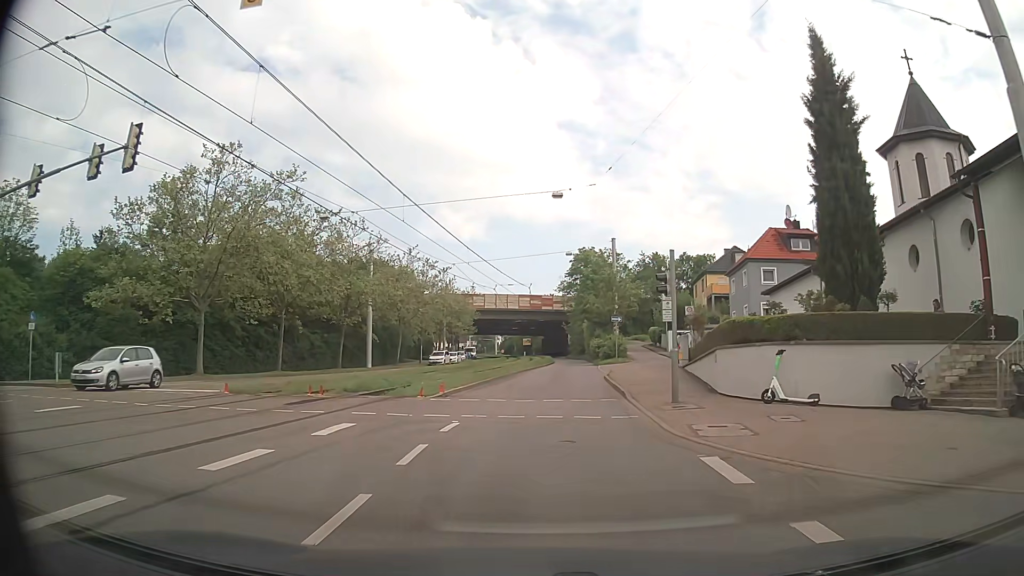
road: secondary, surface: asphalt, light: Day
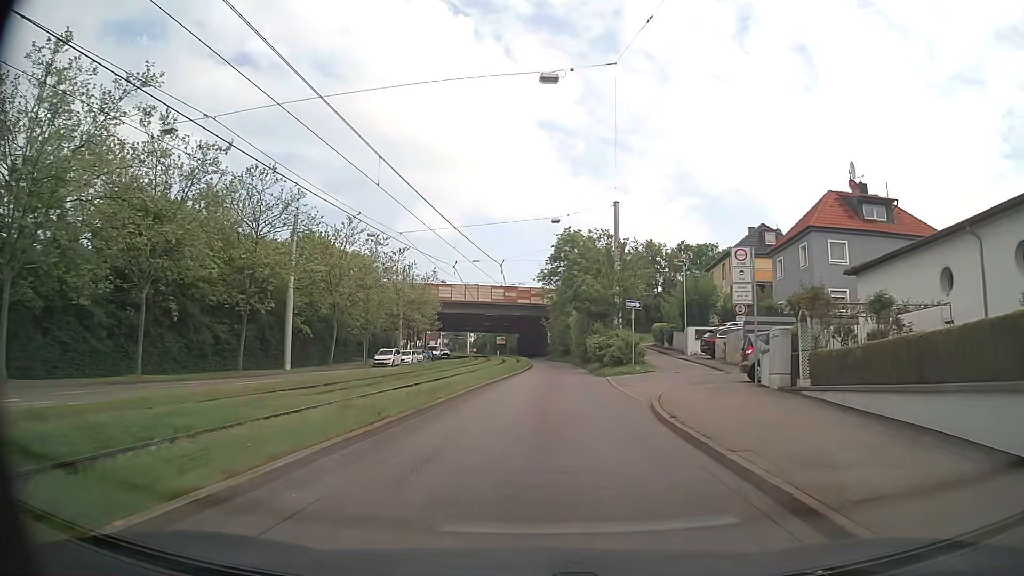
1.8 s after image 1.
(+0.2, +16.1) m; +2°
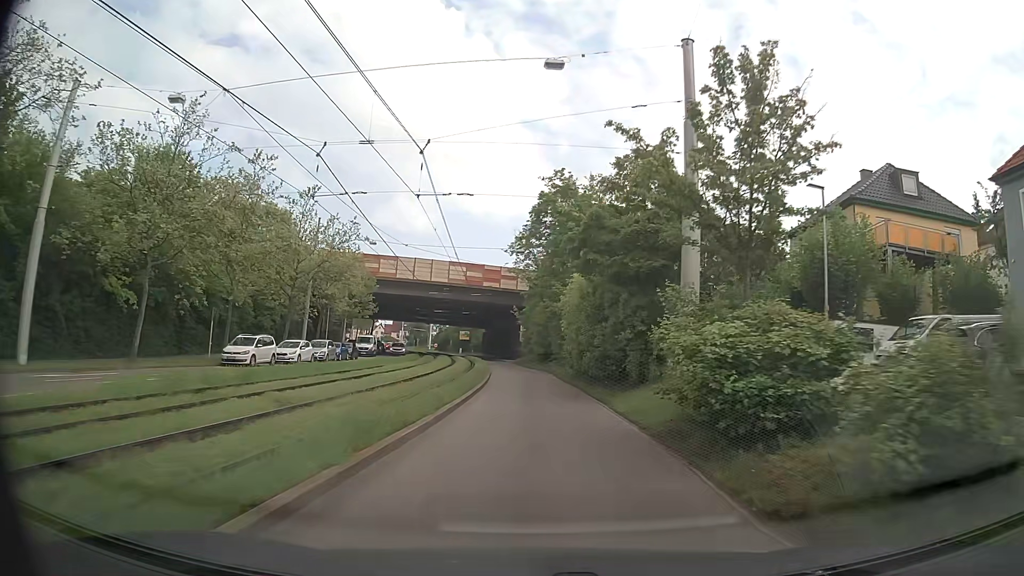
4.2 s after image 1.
(+0.6, +25.6) m; +2°
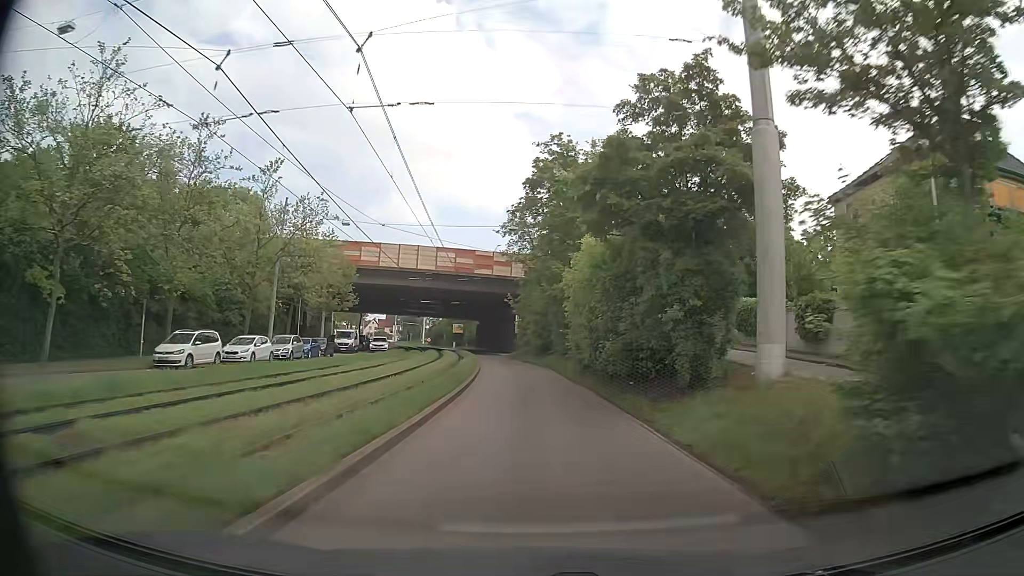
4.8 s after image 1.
(+0.1, +6.7) m; +1°
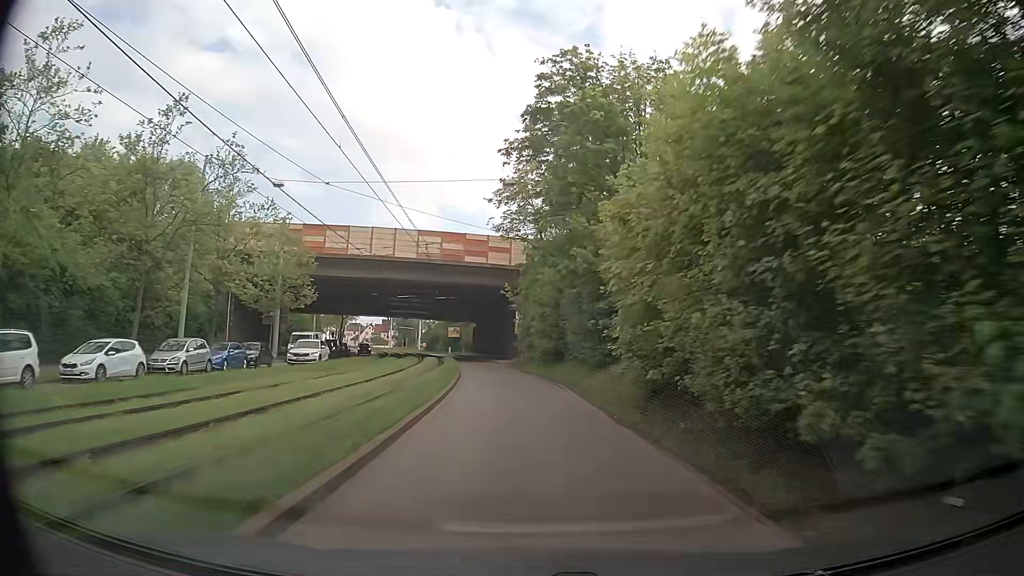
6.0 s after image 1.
(0.0, +13.8) m; -1°
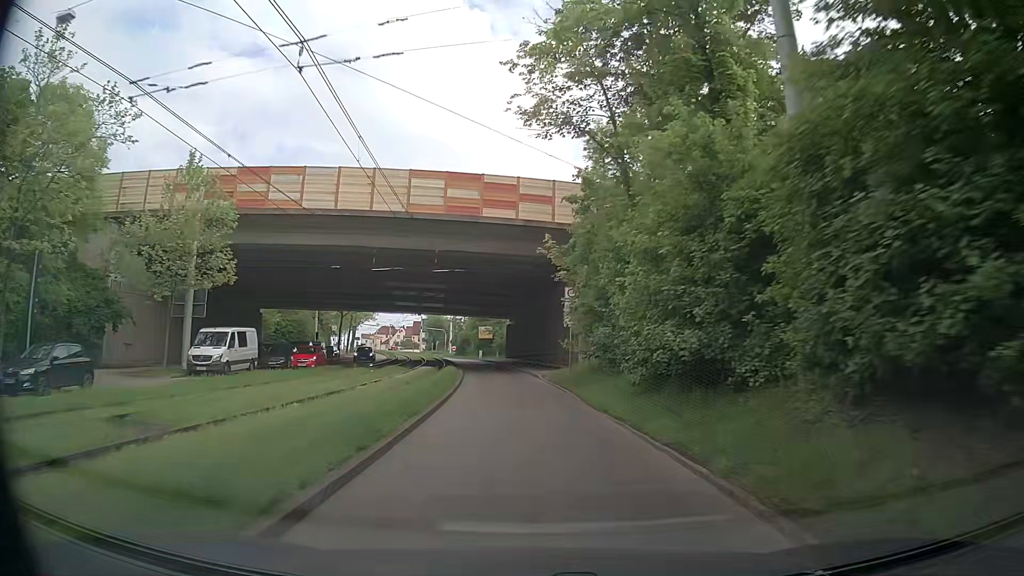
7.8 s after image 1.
(-0.4, +21.2) m; -4°
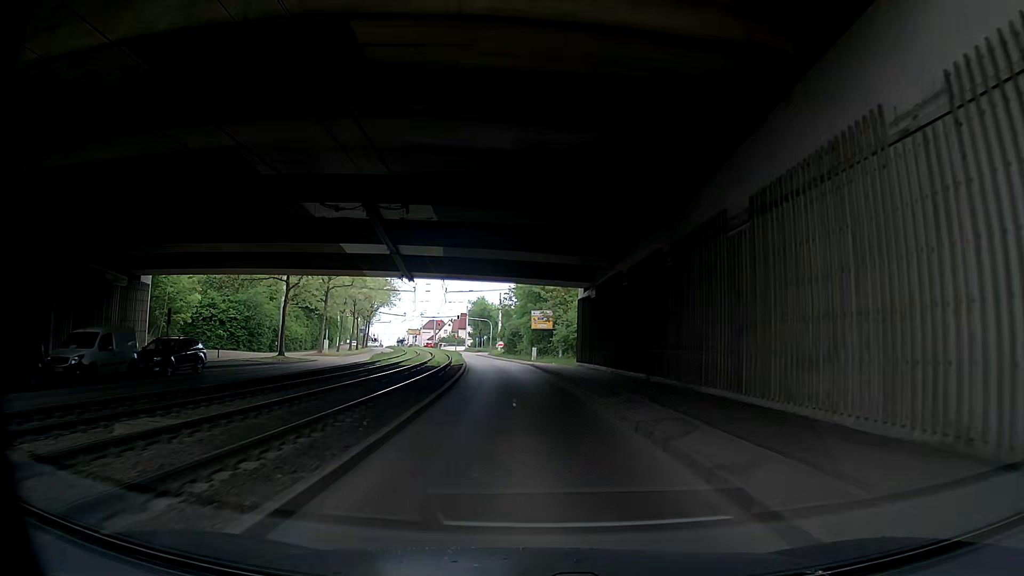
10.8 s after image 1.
(-1.3, +35.5) m; -4°
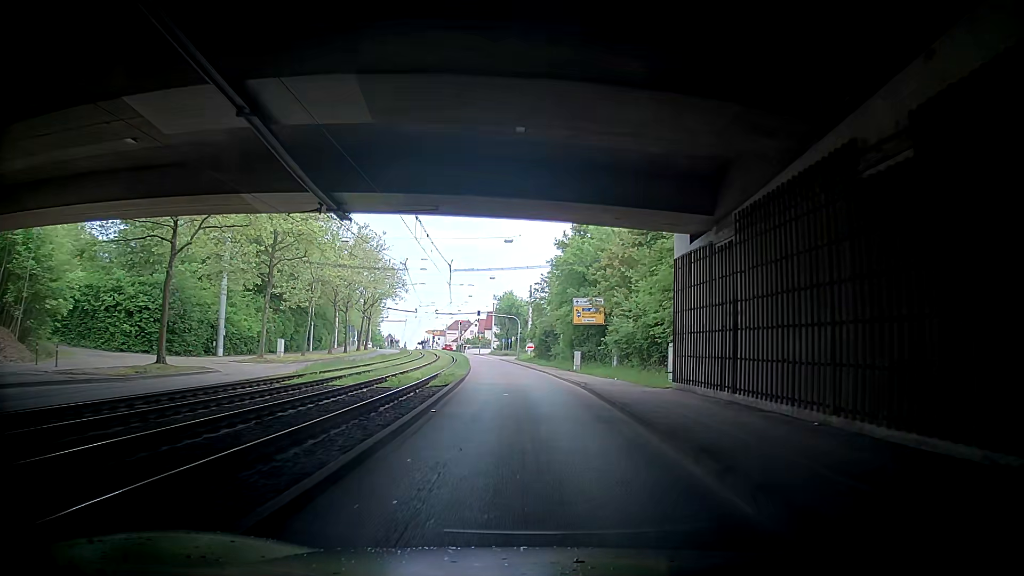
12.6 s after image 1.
(-1.8, +19.8) m; -8°
(-1, +10) (-3, +20) (-3, +30) (-3, +40) (-3, +50) (-3, +60) (-3, +70) (-3, +80) (-4, +90) (-4, +100) m
